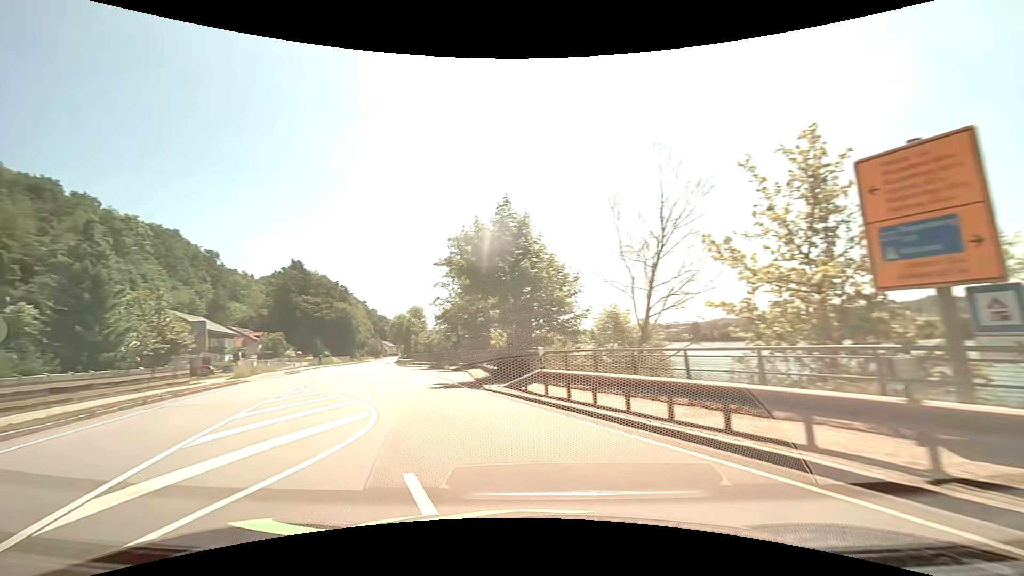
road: primary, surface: asphalt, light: Day
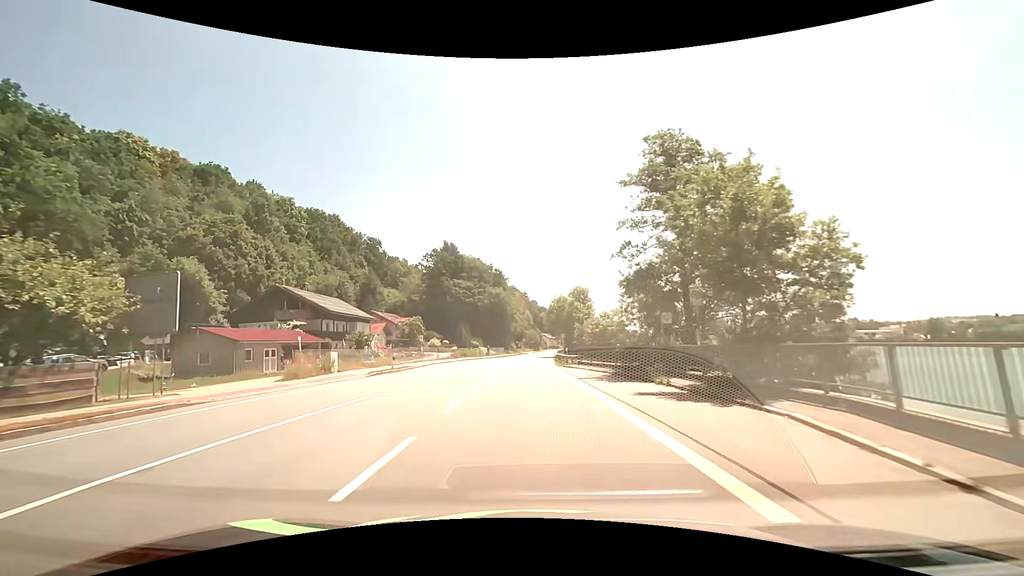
(-6.1, +23.2) m; -20°
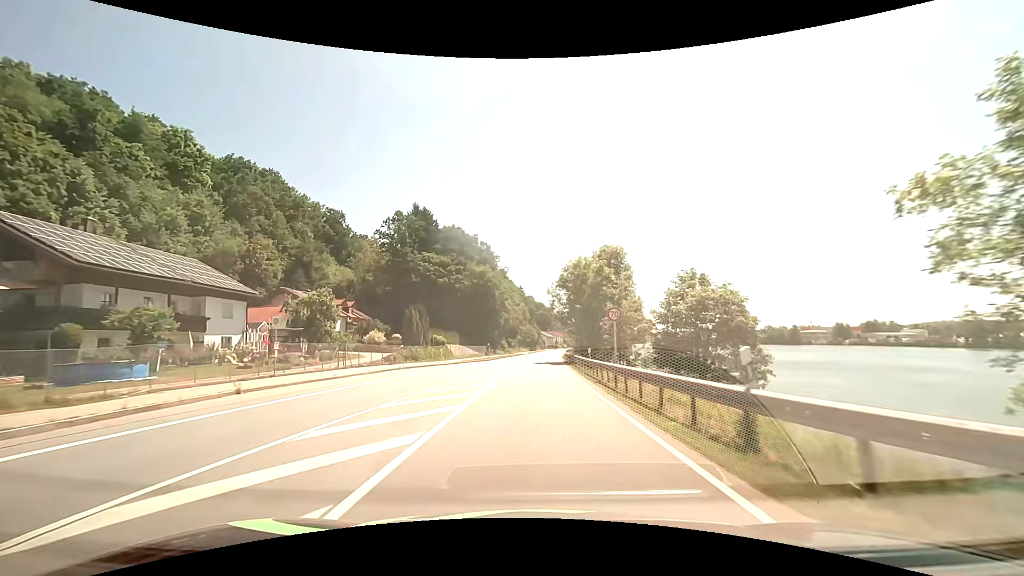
(-0.4, +33.8) m; +1°
(0, +10) (0, +20) (0, +30) (0, +40) (+1, +50) (+1, +60) (+2, +70) (+2, +80) (+3, +90) (+4, +100) m
